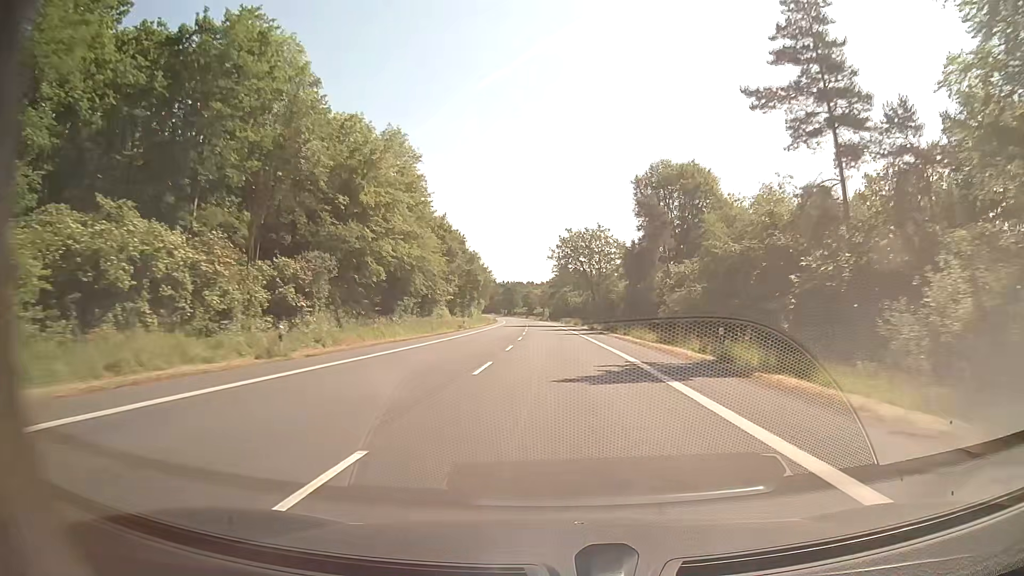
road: secondary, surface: asphalt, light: Day
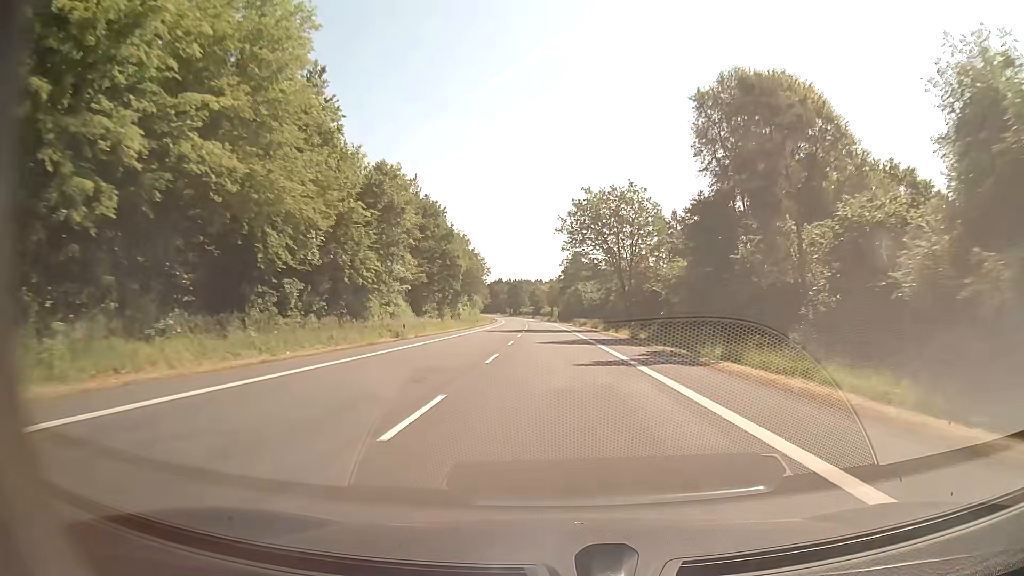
(-0.3, +31.6) m; -1°
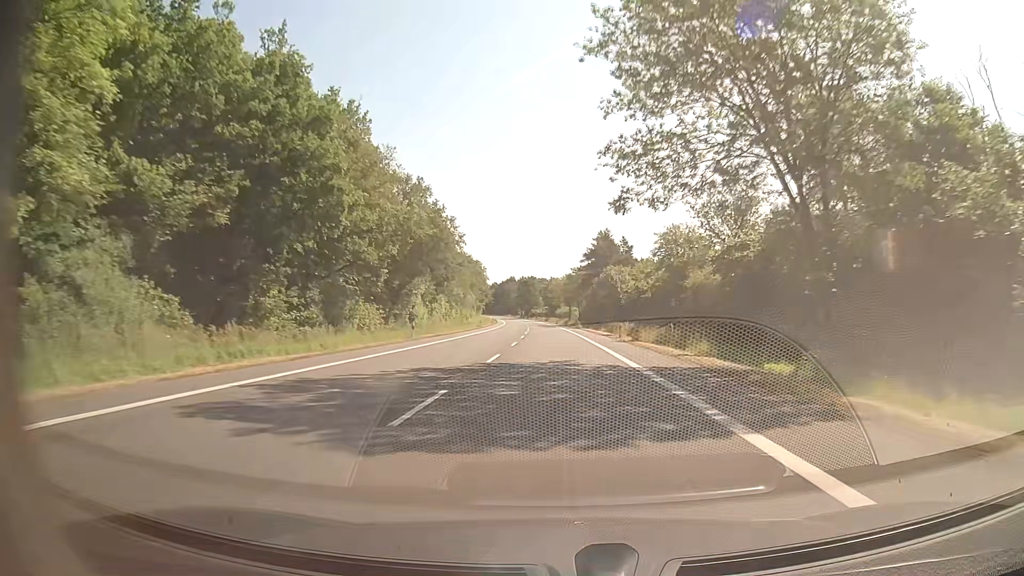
(-0.3, +47.4) m; -1°
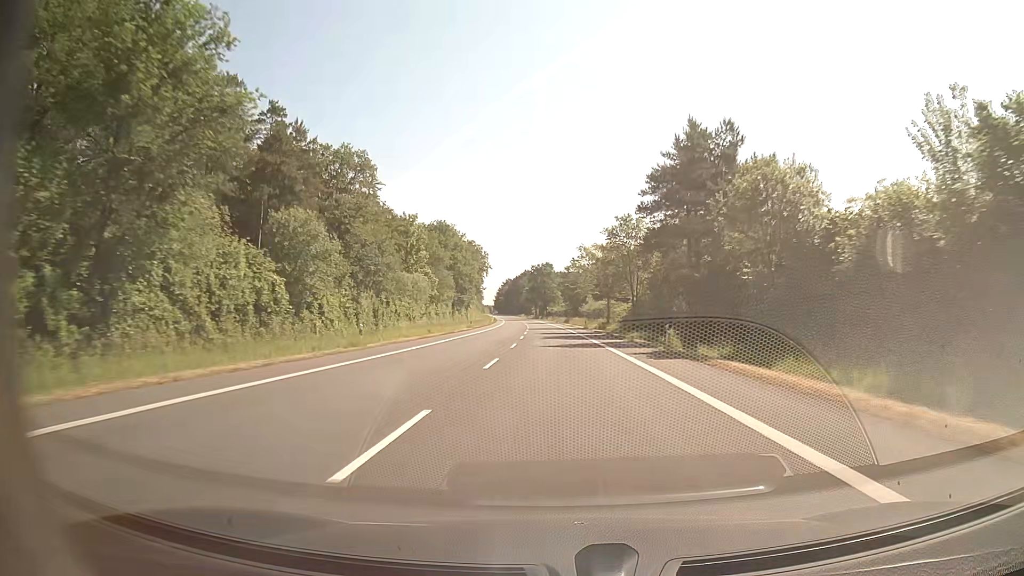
(-1.2, +63.3) m; -2°
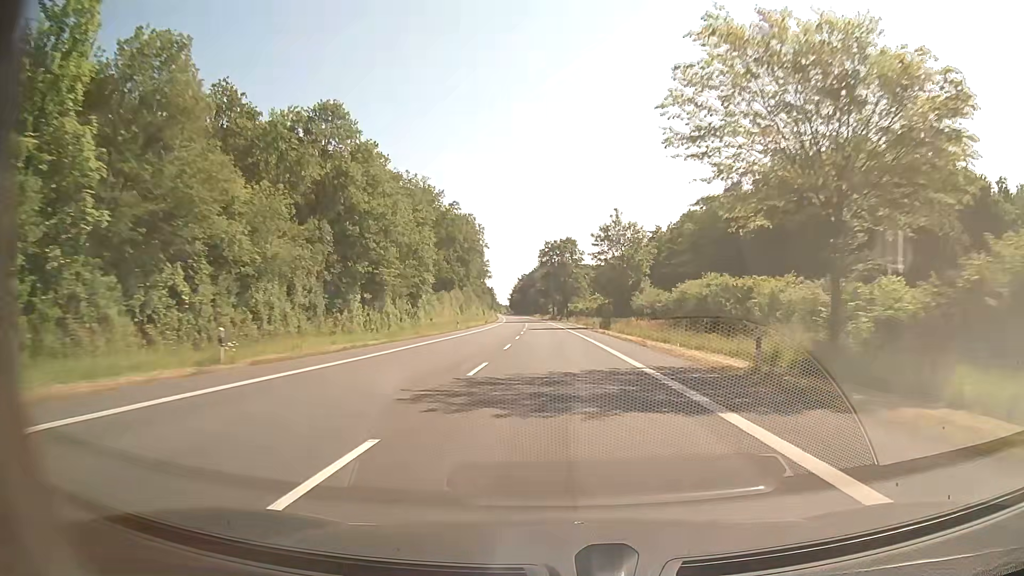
(-1.0, +63.3) m; -2°
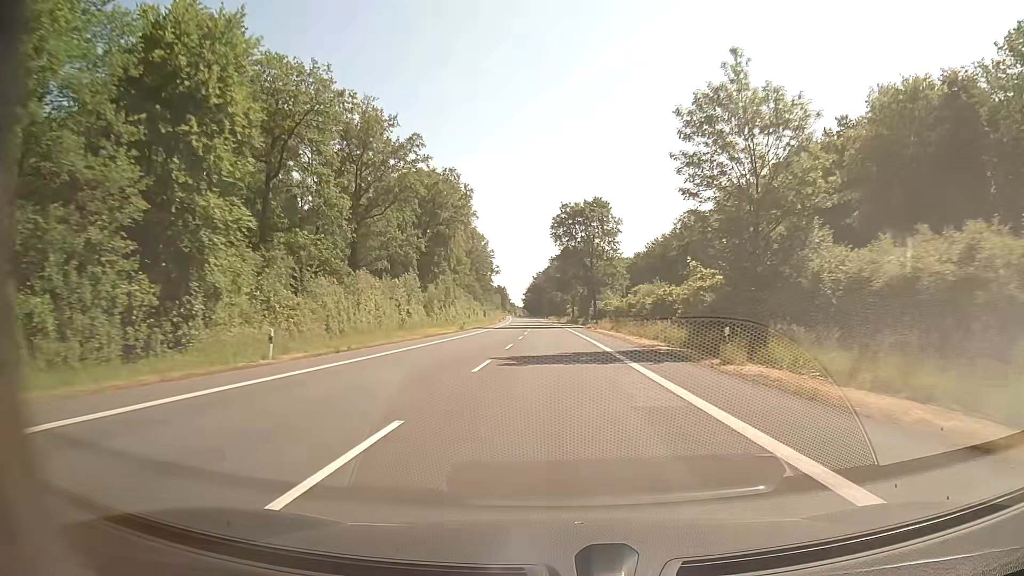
(-0.7, +47.4) m; -2°
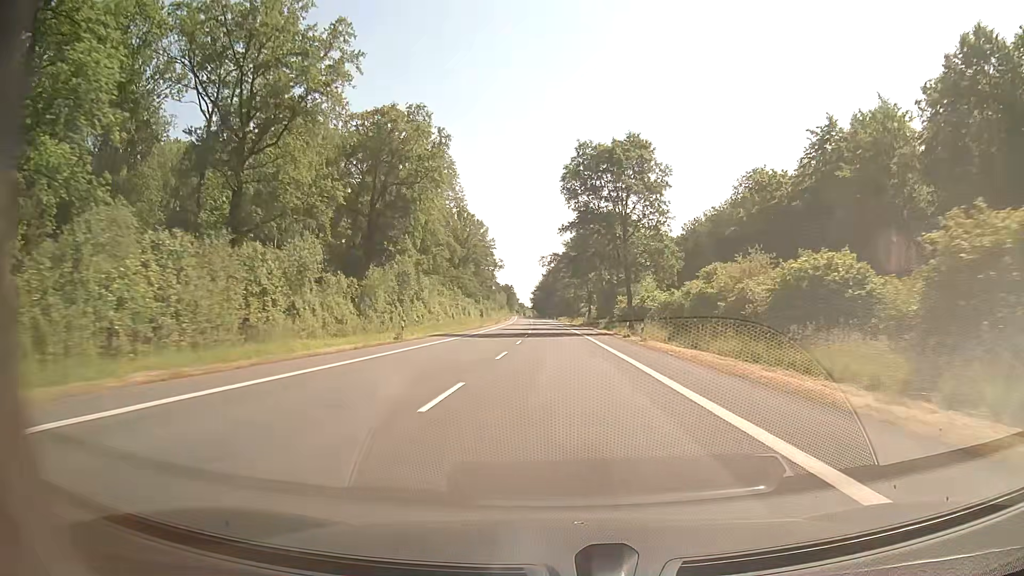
(-0.2, +31.6) m; -1°
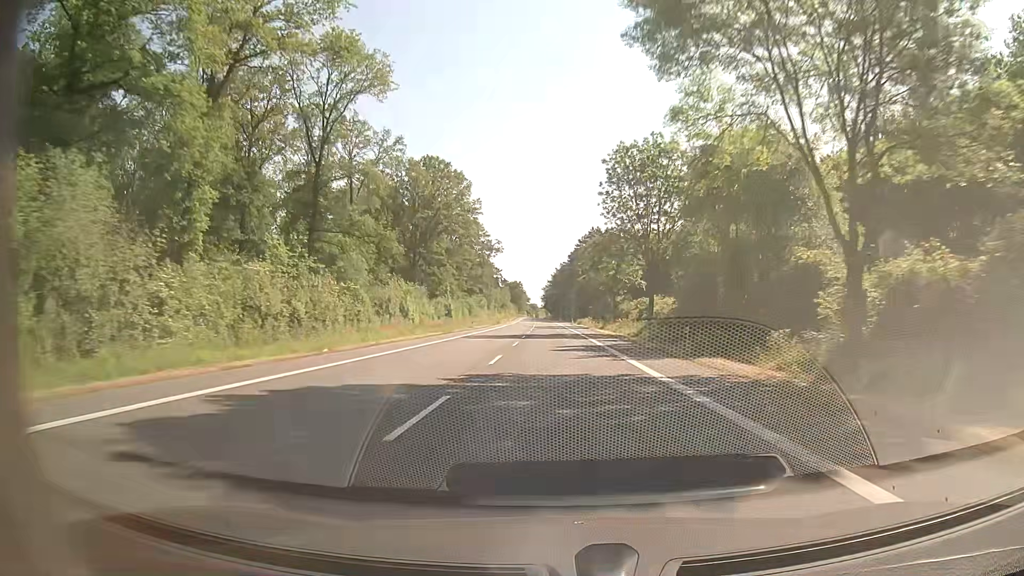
(-0.6, +63.1) m; -1°
(0, +10) (0, +20) (0, +30) (0, +40) (-1, +50) (-1, +60) (-1, +70) (-1, +80) (-2, +90) (-2, +100) m
